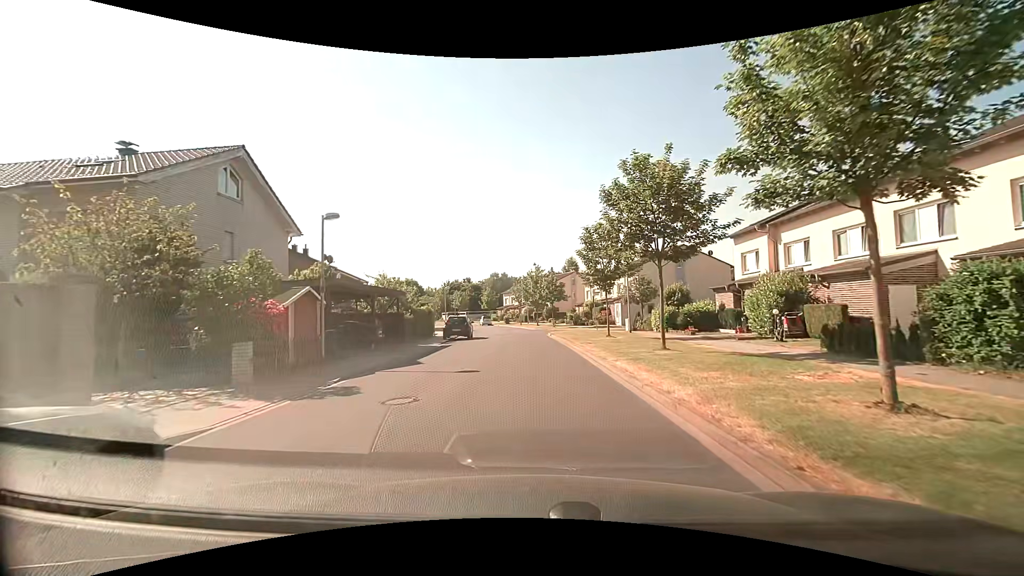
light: Day
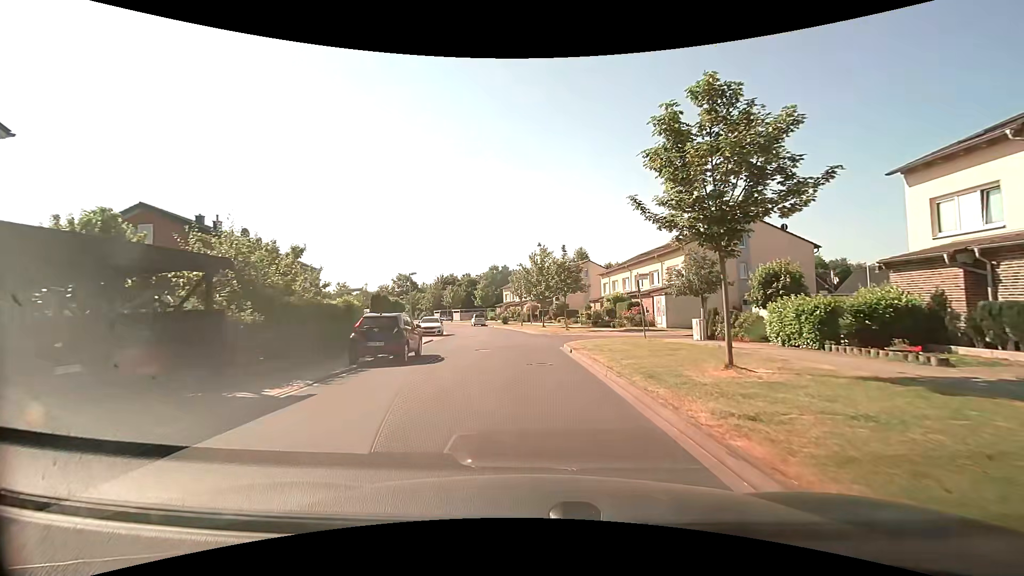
(-0.2, +16.5) m; -2°
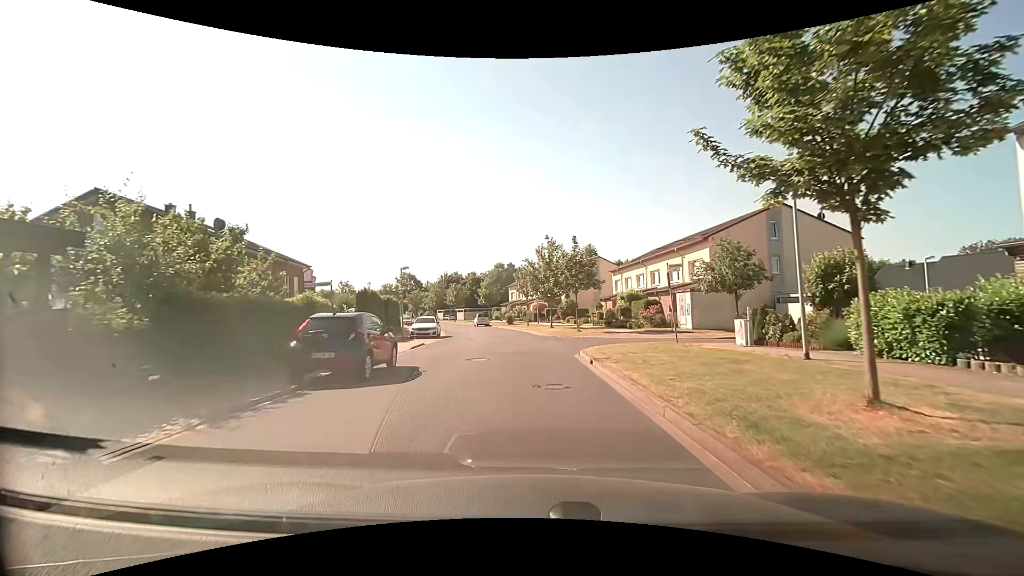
(0.0, +4.1) m; -1°
(0, +10) (0, +20) (-1, +30) (-2, +40) (-4, +50) (-7, +59) (-10, +69) (-13, +78) (-17, +88) (-21, +97) m
